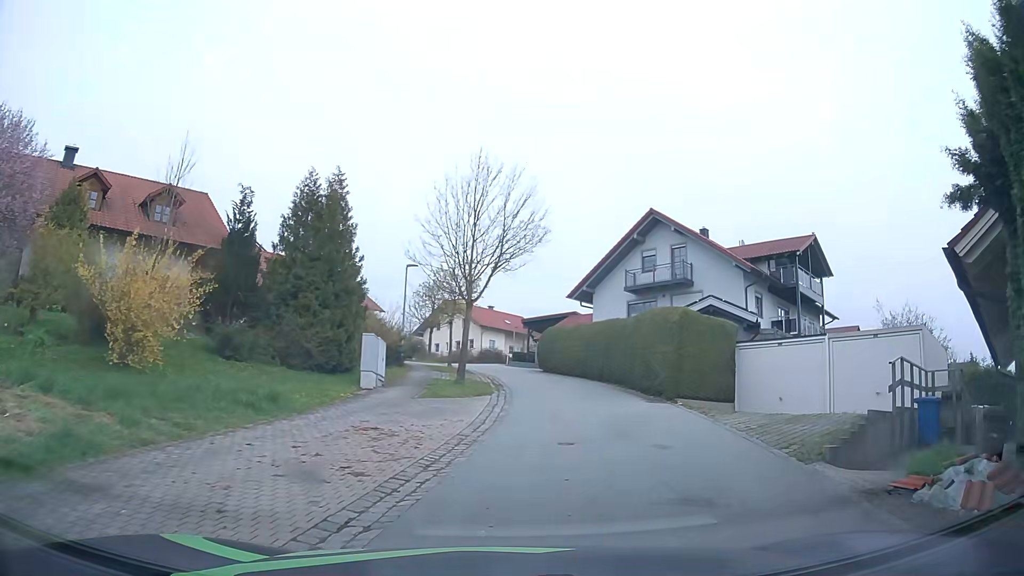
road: residential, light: Day
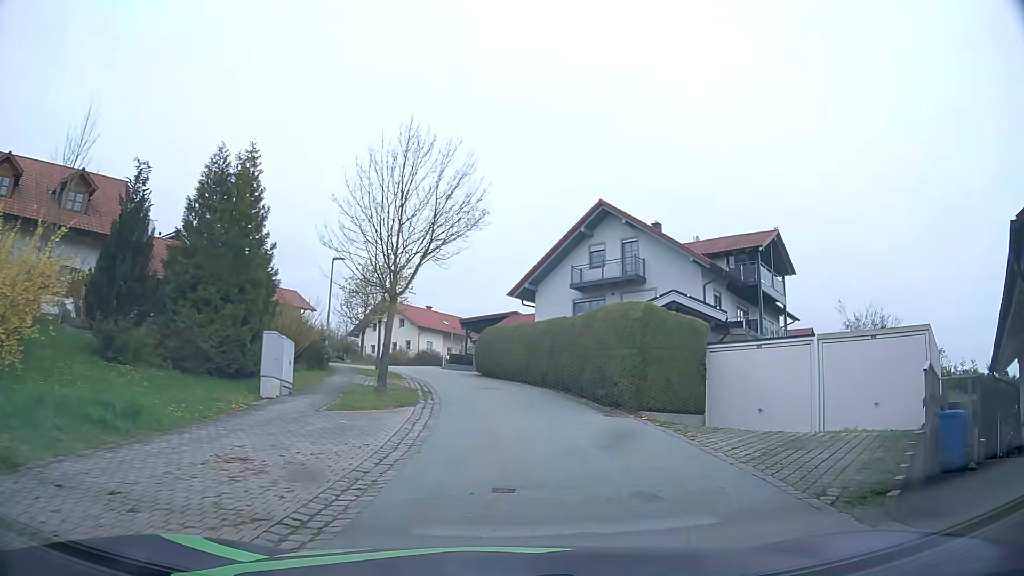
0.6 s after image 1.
(+0.1, +3.1) m; +4°
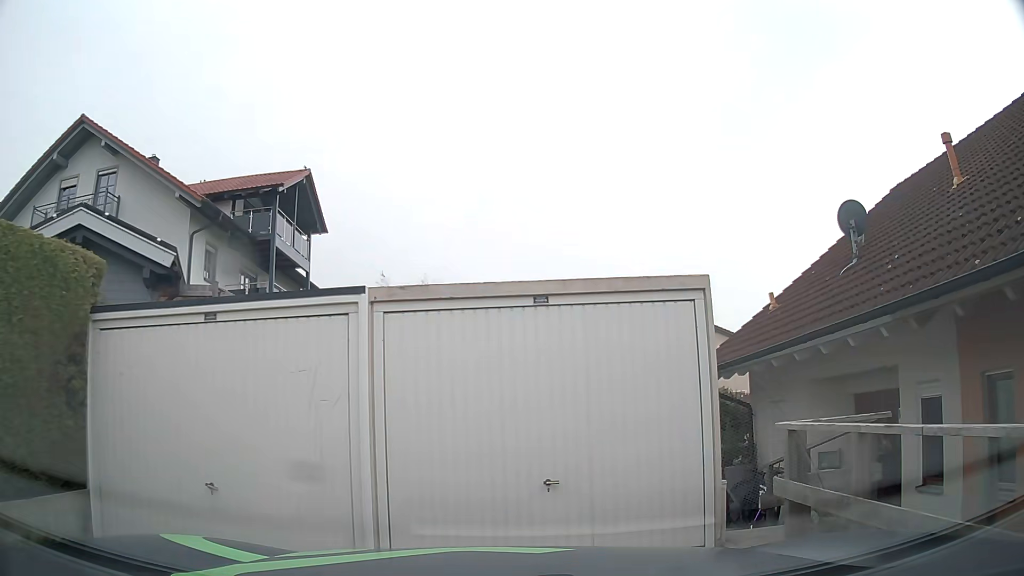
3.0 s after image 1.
(+3.2, +9.7) m; +41°
